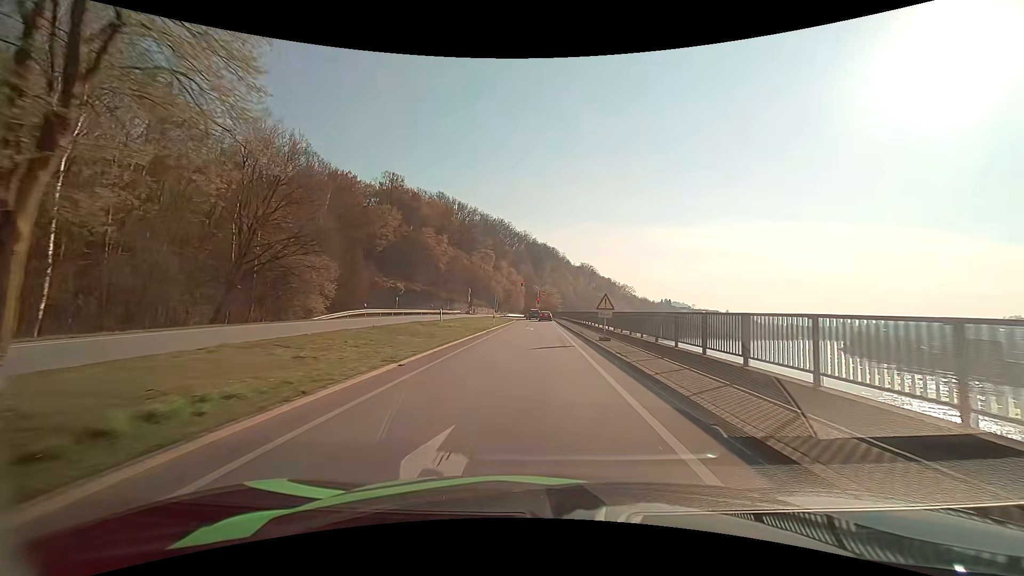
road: primary_link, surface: asphalt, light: Day
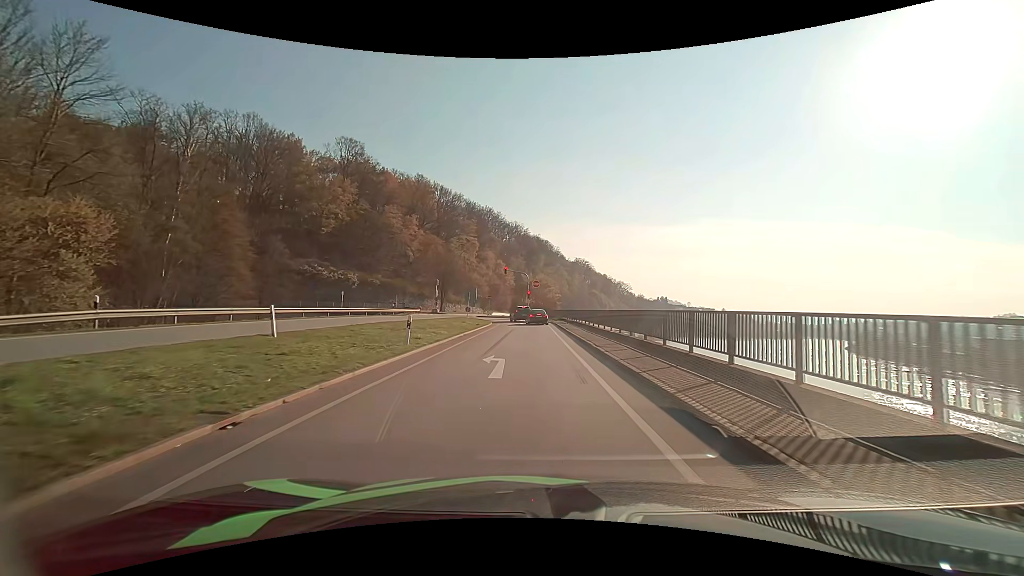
(+0.2, +26.1) m; +1°
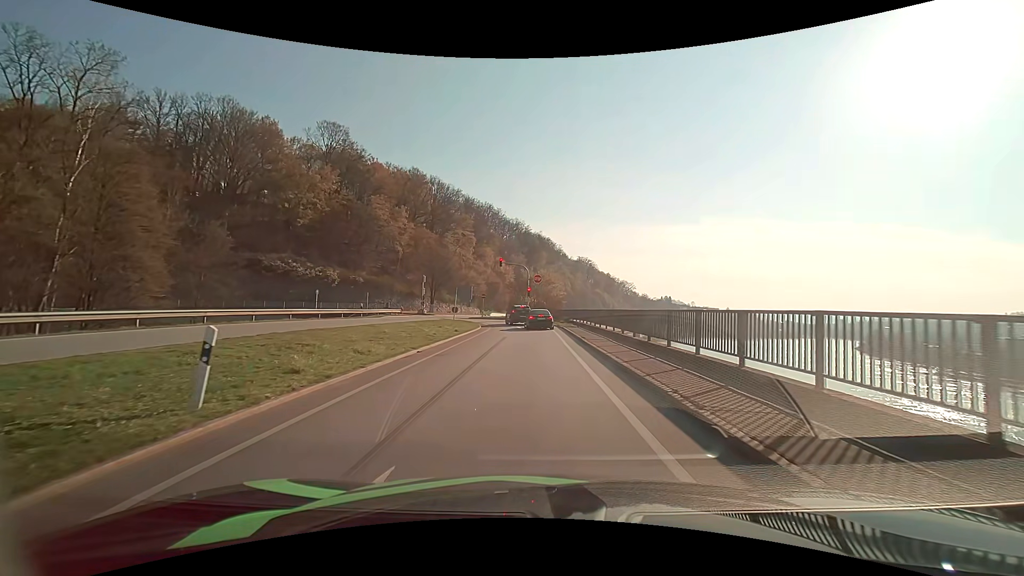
(0.0, +10.1) m; 0°
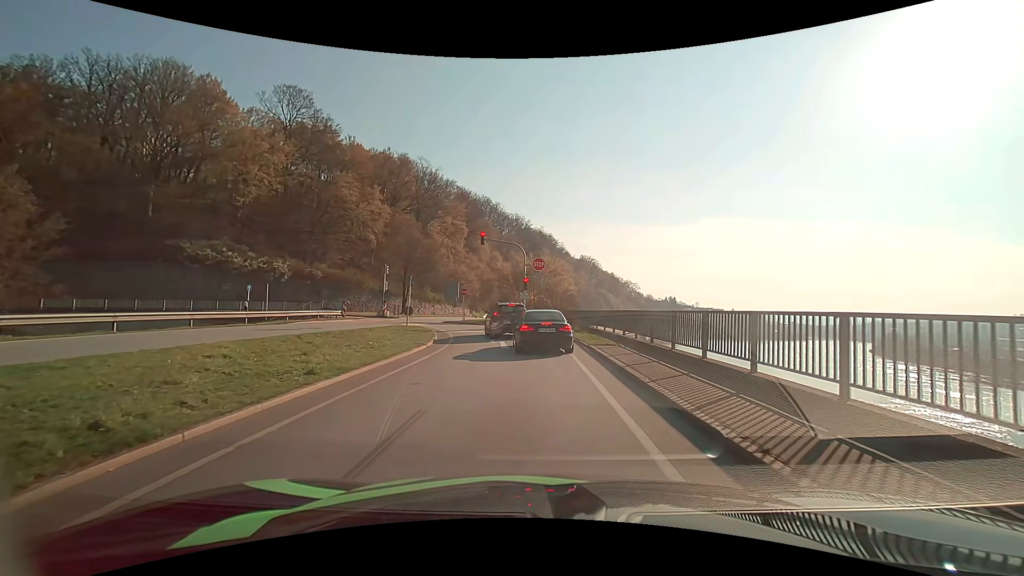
(-0.1, +17.1) m; 0°
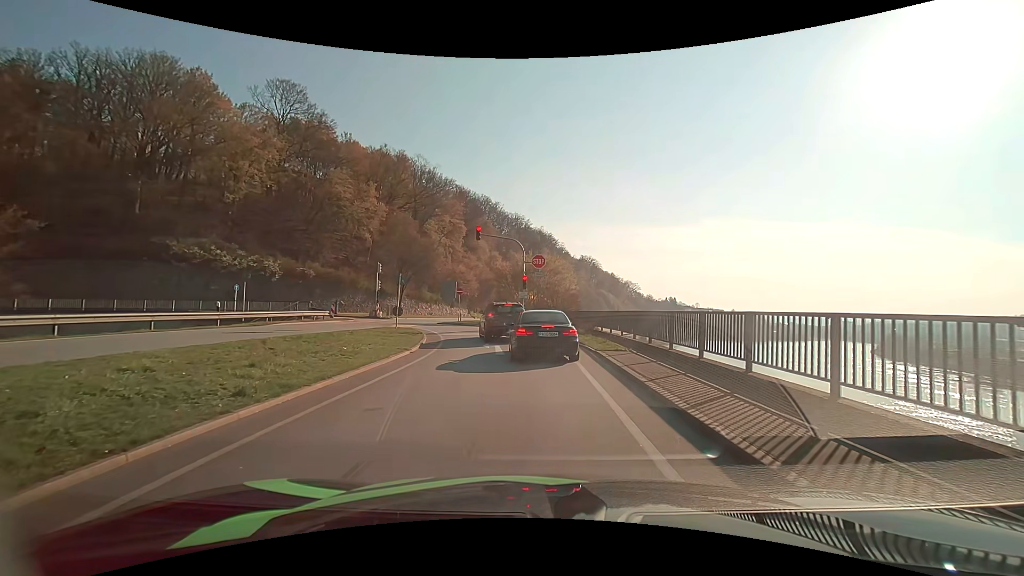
(0.0, +2.2) m; 0°
(0, +10) (-1, +20) (-3, +30) (-7, +39) (-15, +45) (-24, +49) (-34, +49) (-44, +46) (-52, +41) (-61, +37) m
